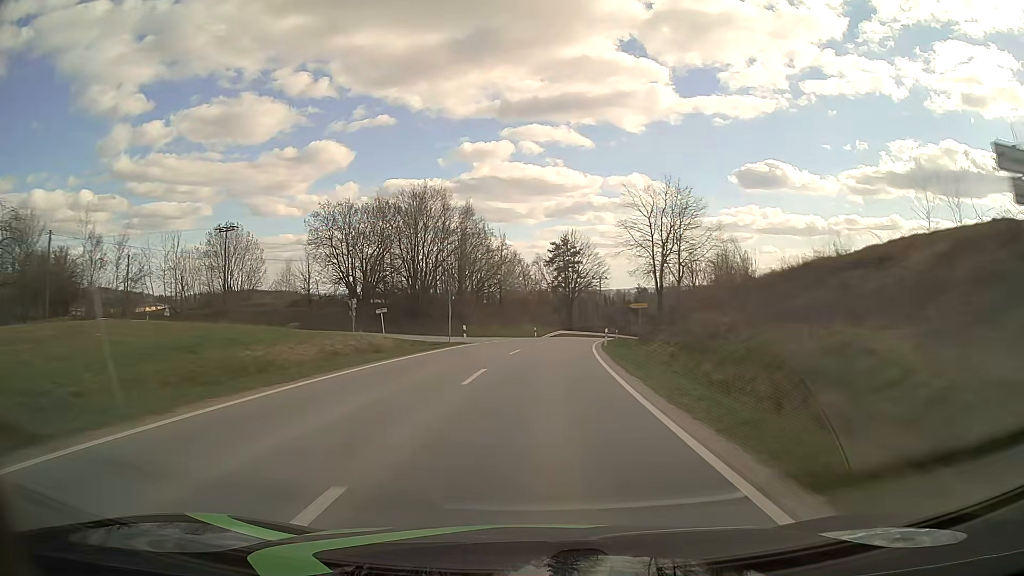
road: tertiary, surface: asphalt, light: Day
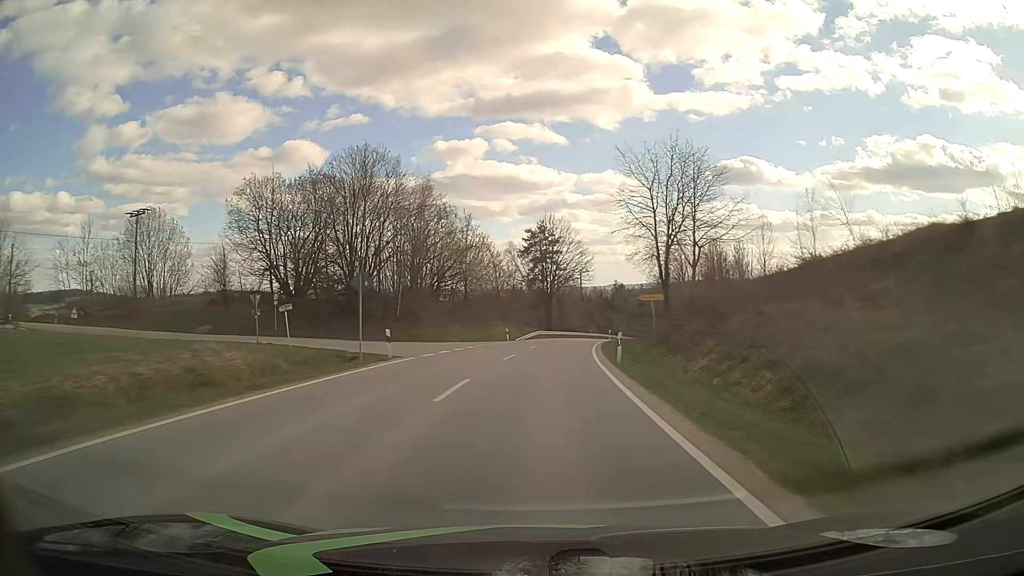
(+0.3, +14.4) m; +2°
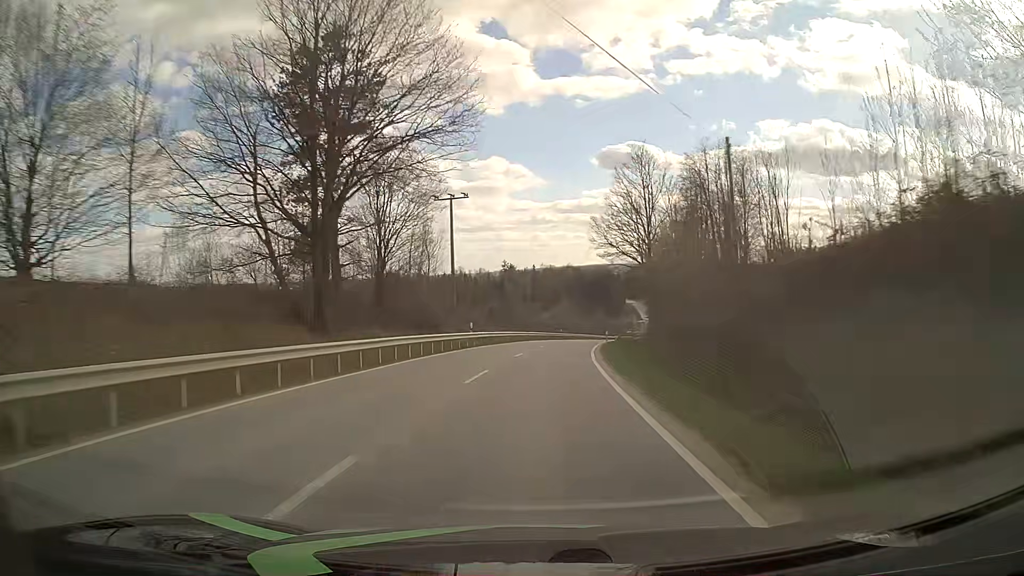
(+6.1, +68.2) m; +10°
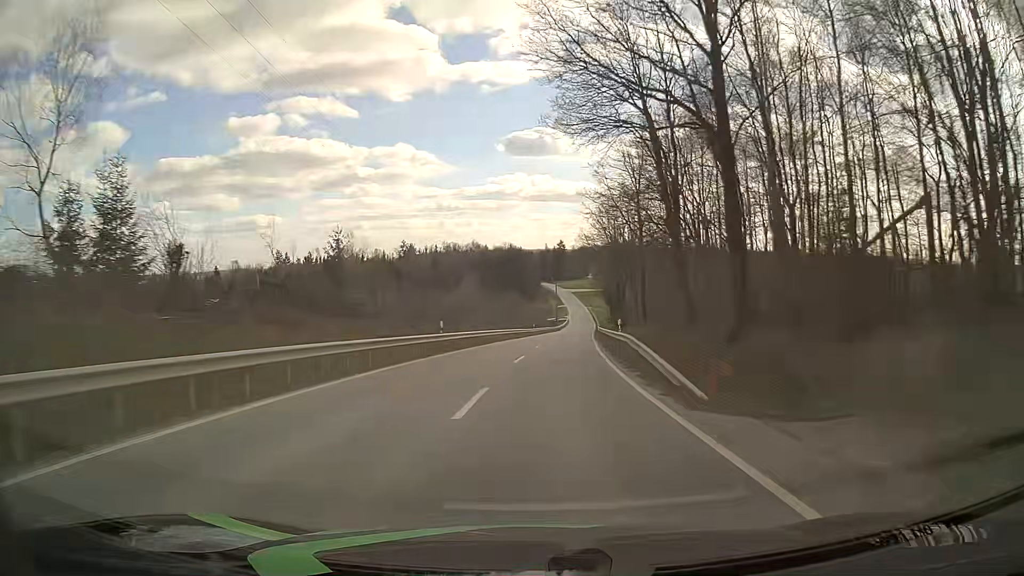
(+3.2, +53.9) m; +8°
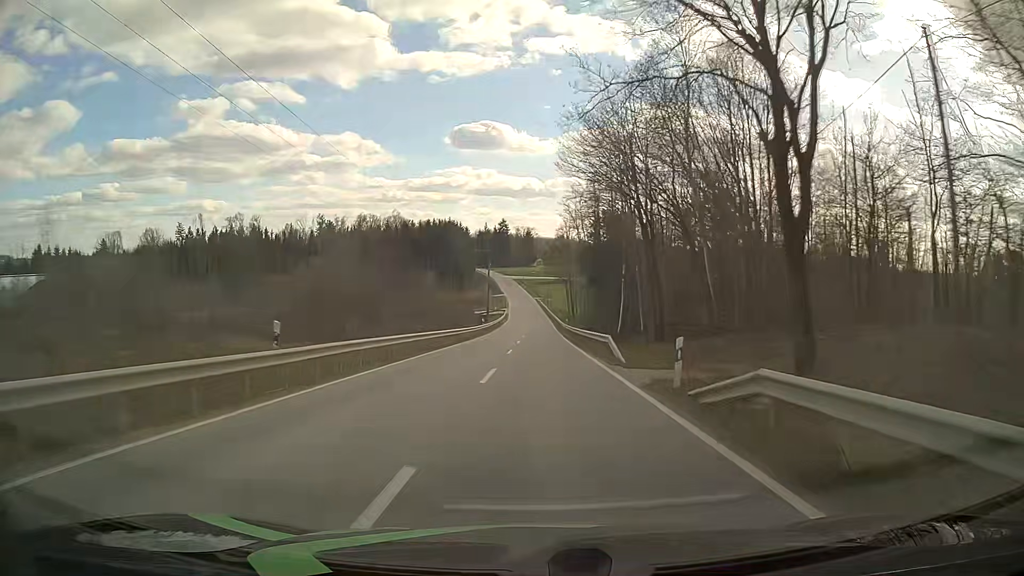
(+3.9, +67.8) m; +5°
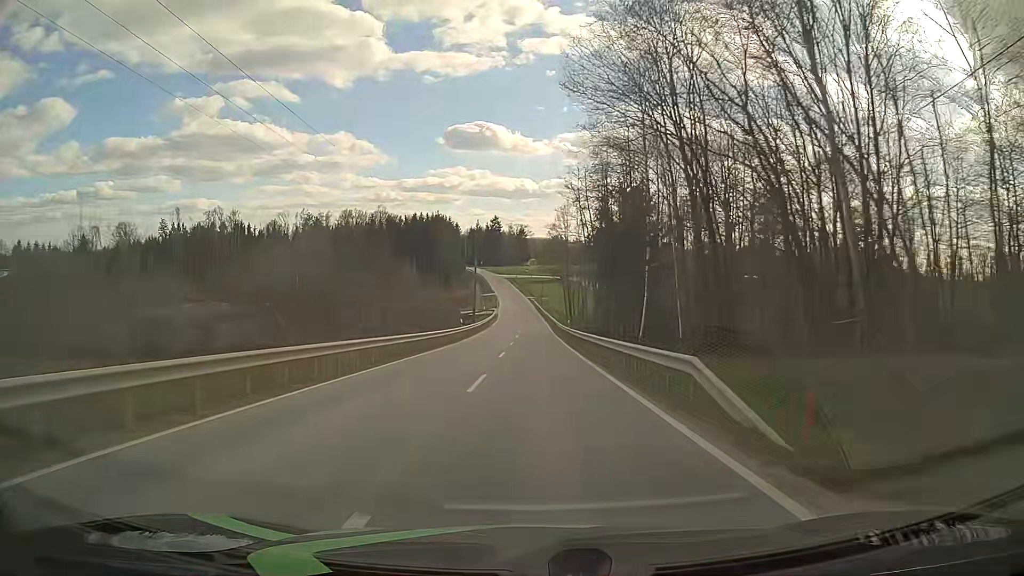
(+0.1, +13.7) m; +1°
(0, +10) (0, +20) (0, +30) (0, +40) (0, +50) (0, +60) (0, +70) (0, +80) (-1, +90) (-1, +100) m
